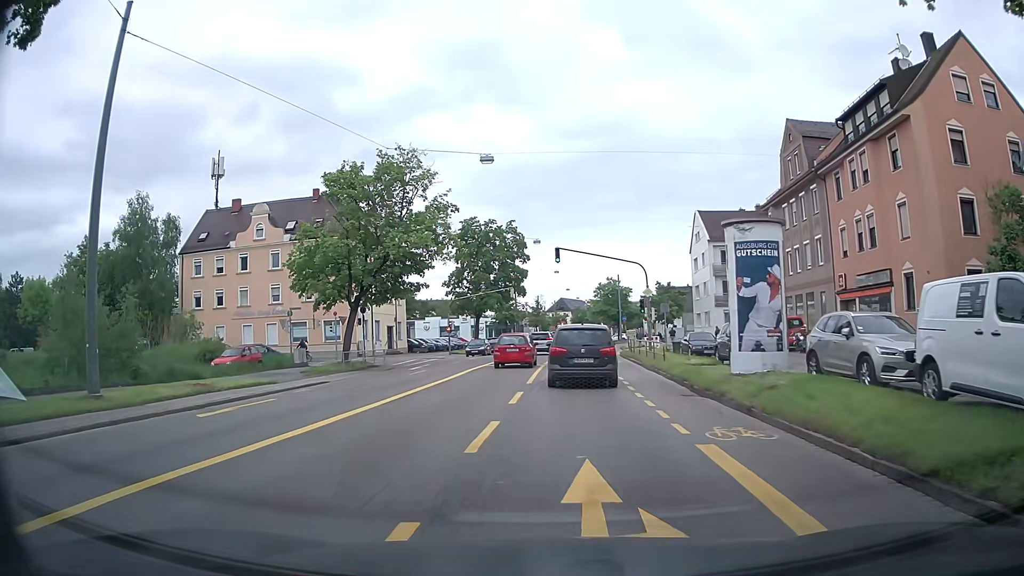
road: tertiary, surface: asphalt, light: Day
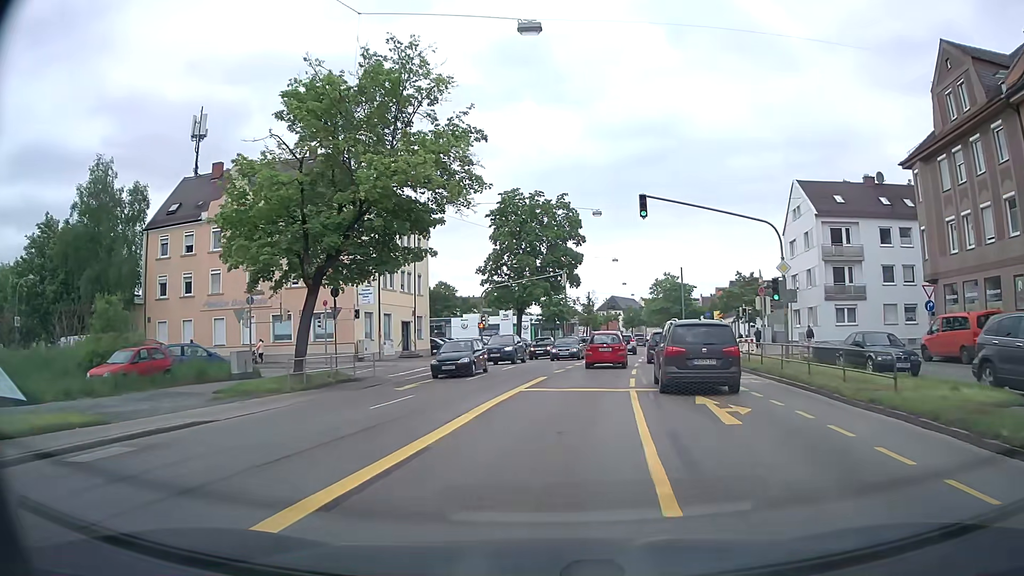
(-1.1, +15.1) m; -4°
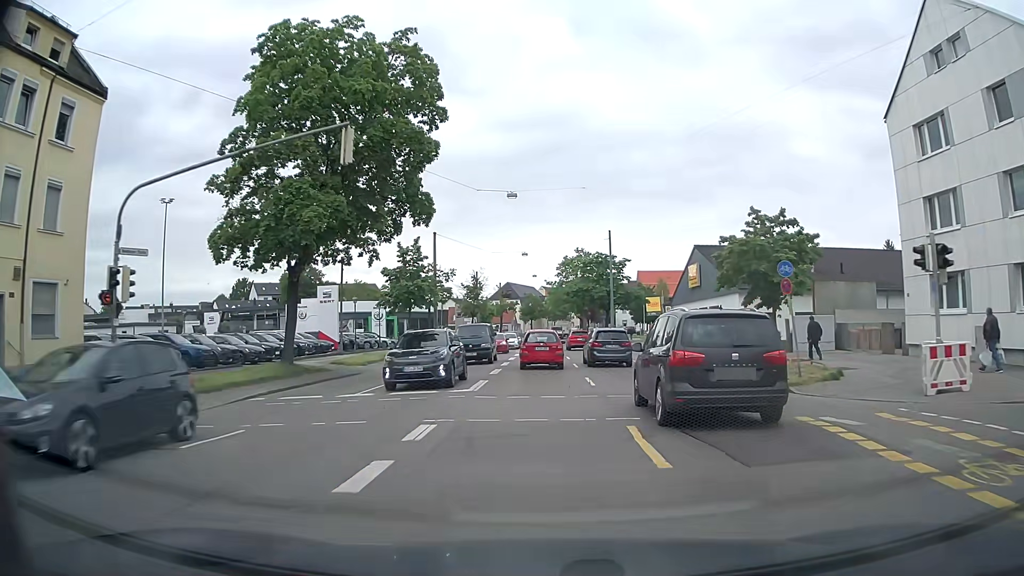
(+3.3, +34.4) m; +9°
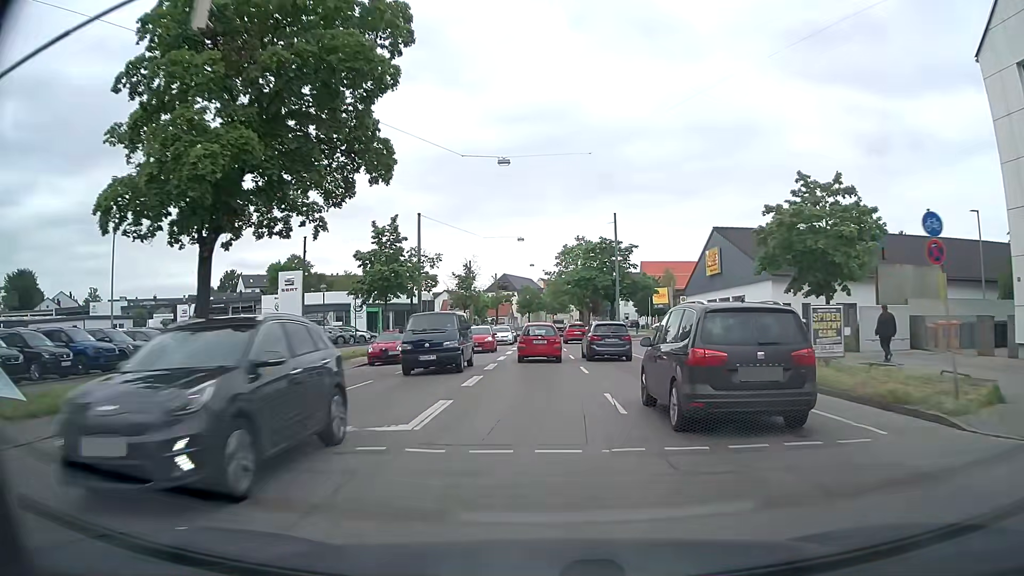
(0.0, +7.3) m; 0°
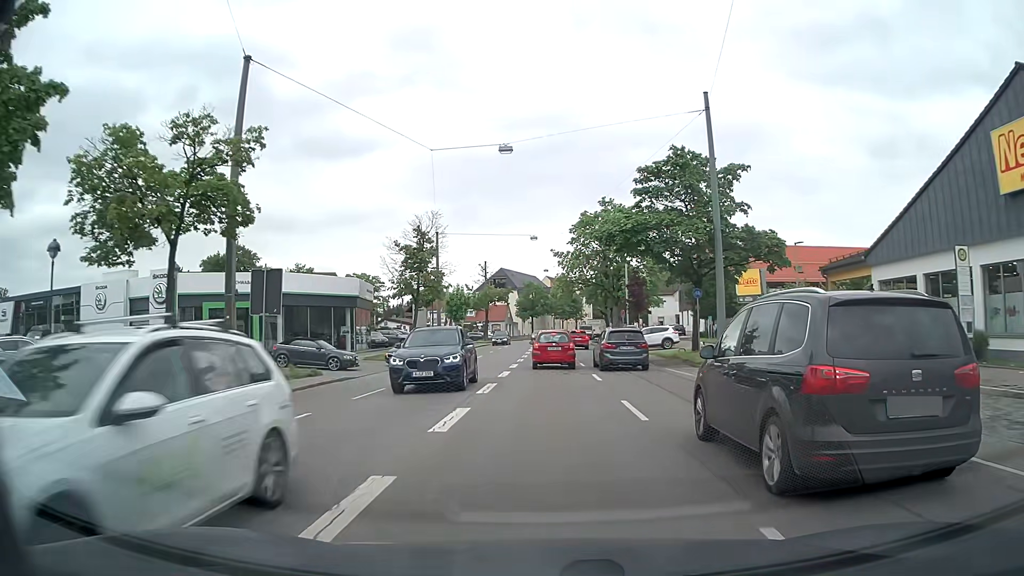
(-0.3, +36.4) m; -1°
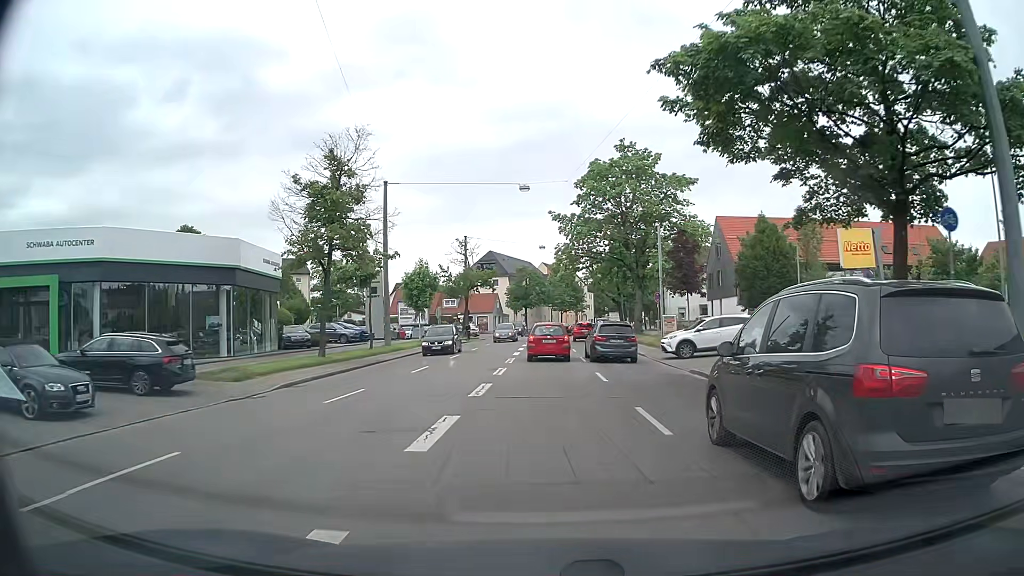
(+0.1, +19.7) m; +1°
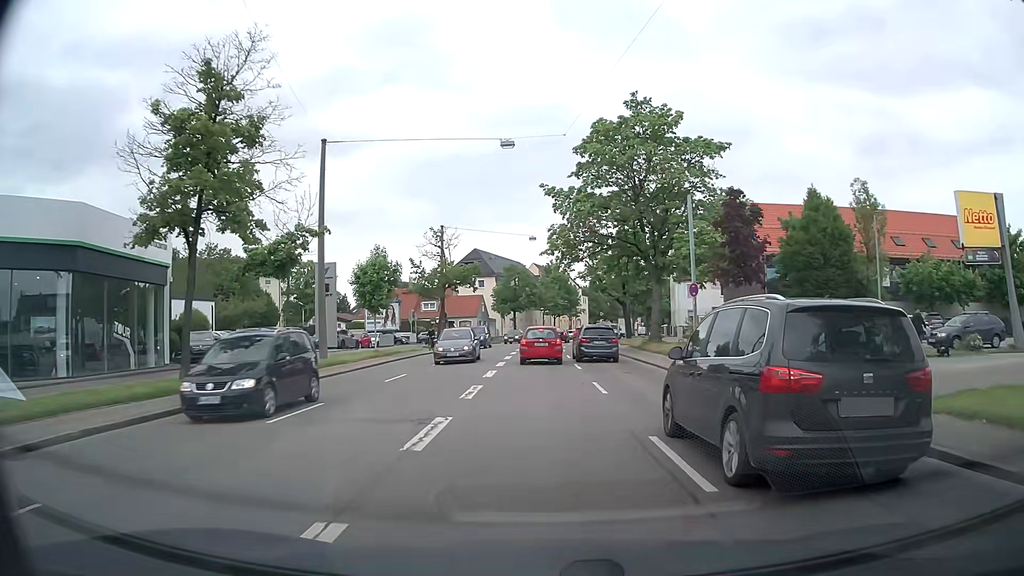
(0.0, +11.7) m; 0°
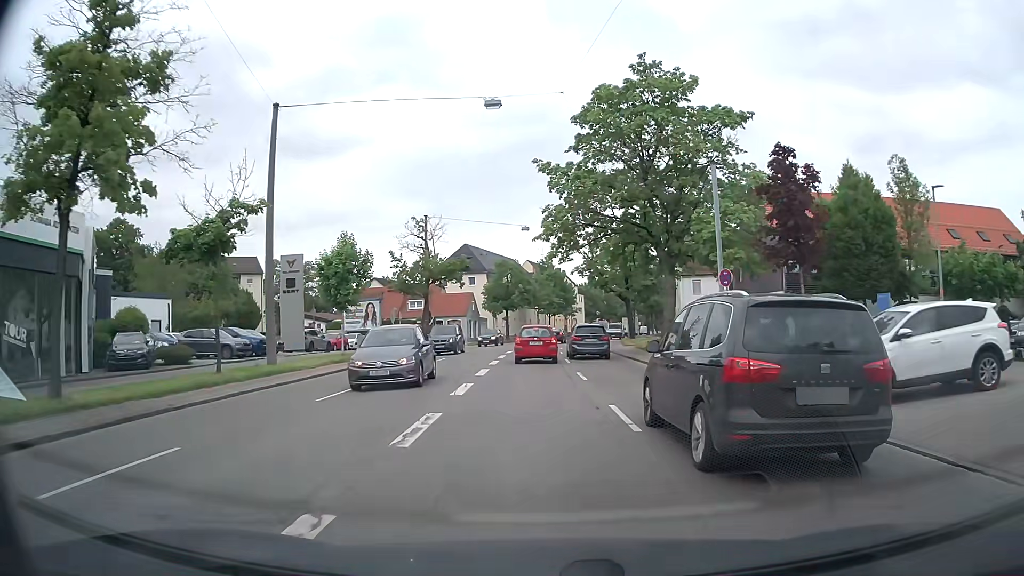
(0.0, +5.8) m; +1°
(0, +10) (0, +20) (+1, +30) (+1, +40) (+2, +50) (+3, +60) (+4, +70) (+6, +80) (+7, +90) (+8, +100) m
